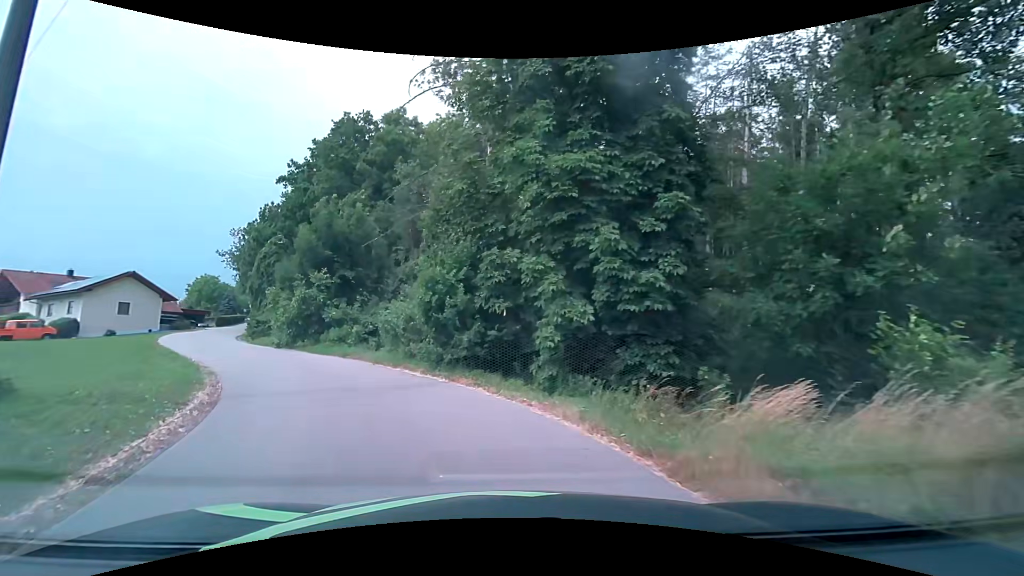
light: Day
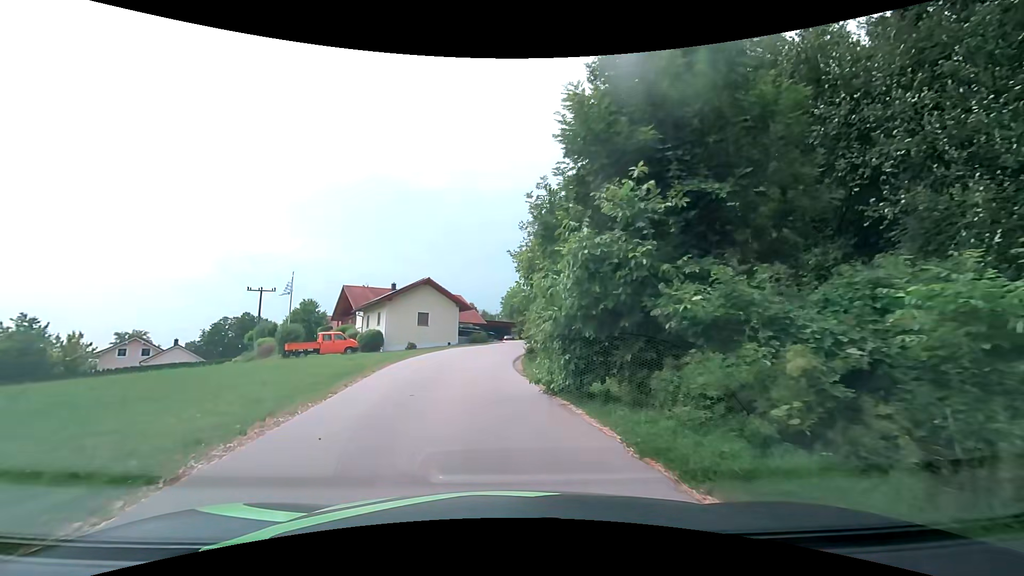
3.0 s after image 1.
(-5.5, +17.1) m; -34°
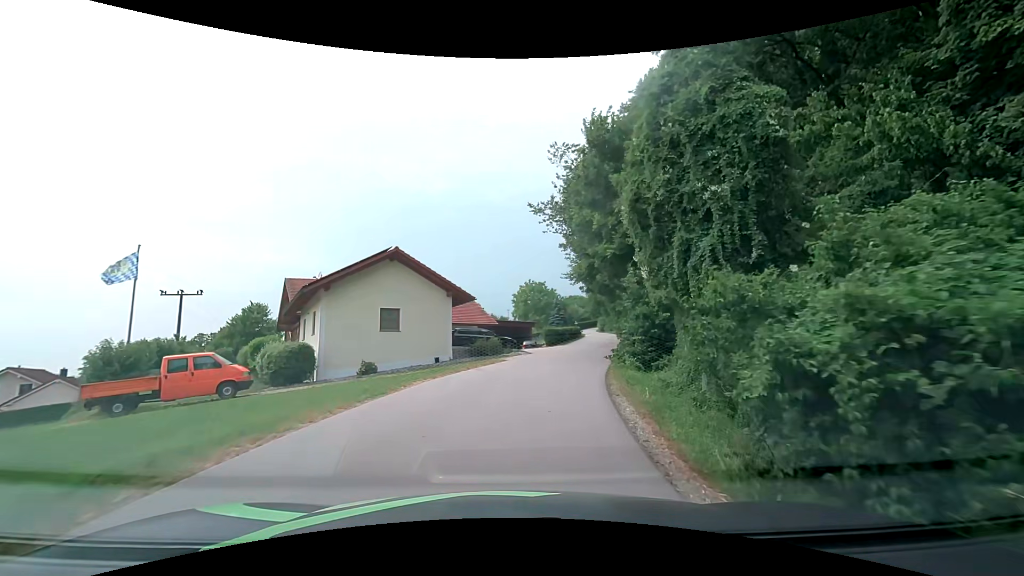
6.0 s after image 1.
(-1.1, +19.8) m; -1°
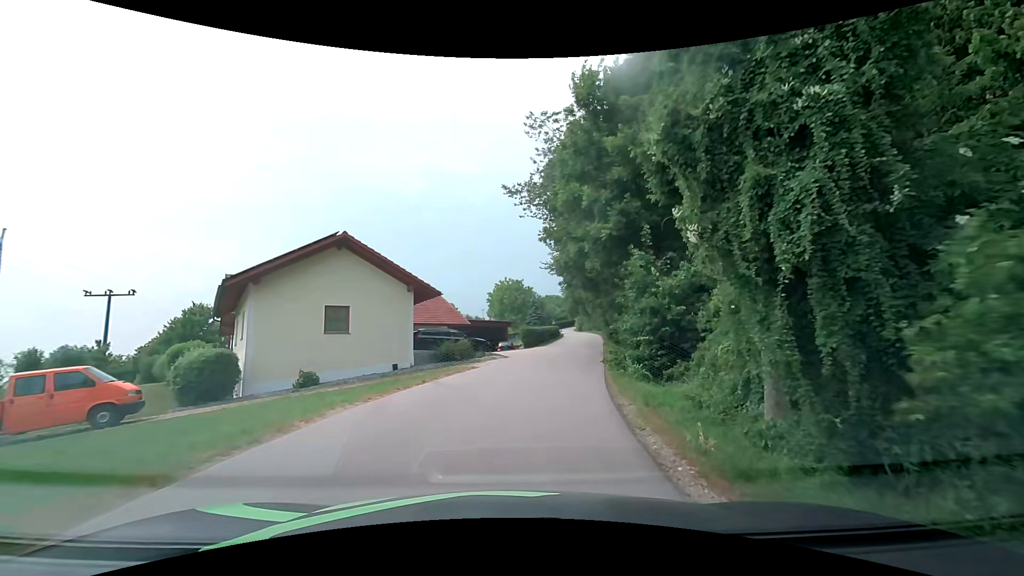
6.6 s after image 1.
(+0.1, +4.3) m; +4°
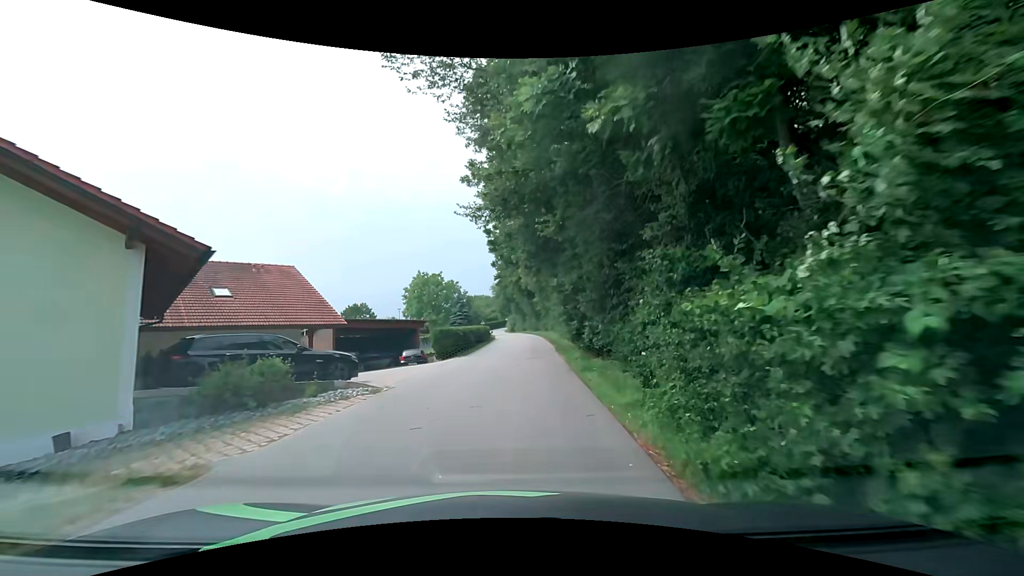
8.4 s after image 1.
(+0.8, +13.3) m; +7°
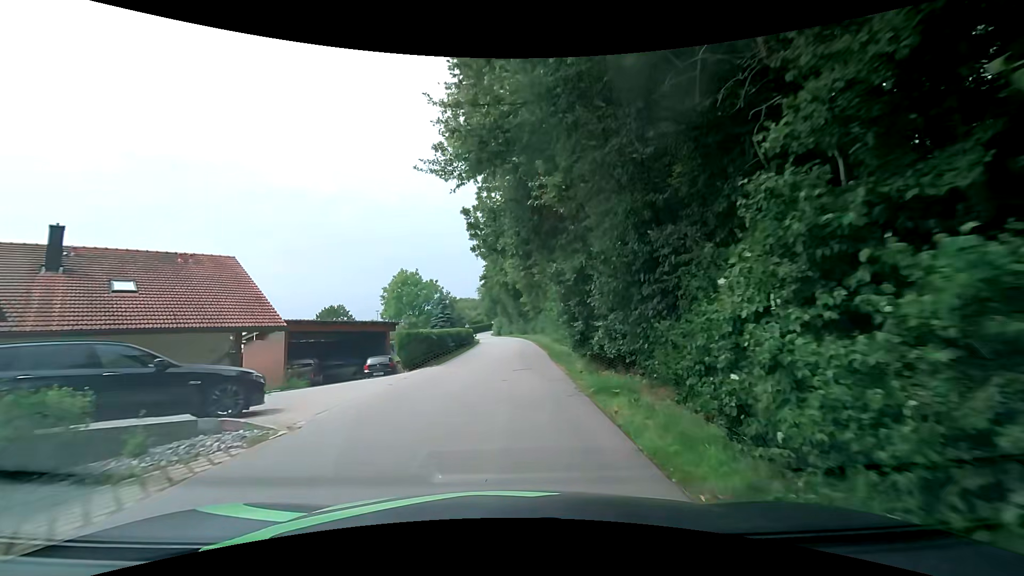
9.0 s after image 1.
(+0.1, +4.7) m; +2°
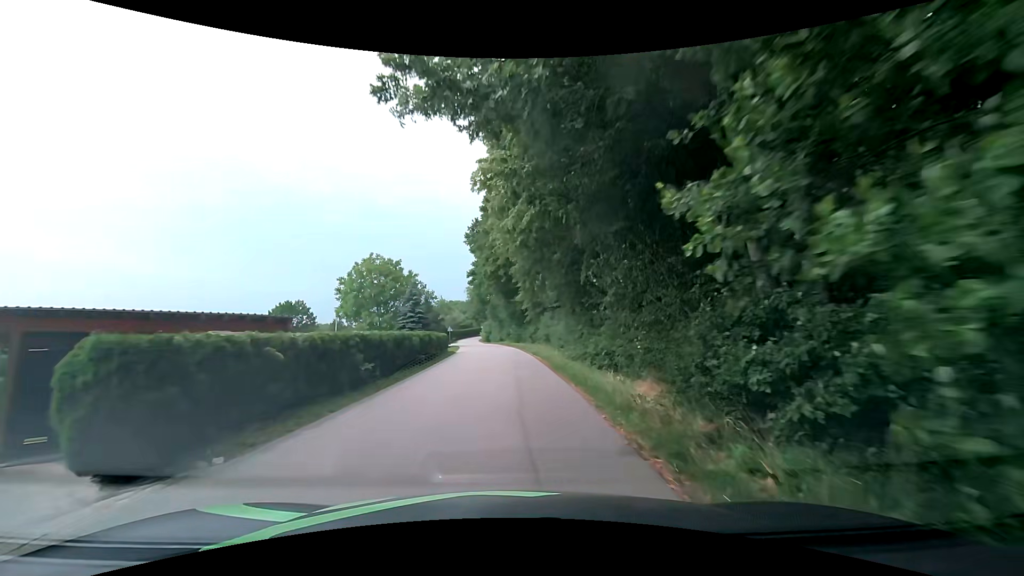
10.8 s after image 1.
(+0.2, +14.3) m; 0°
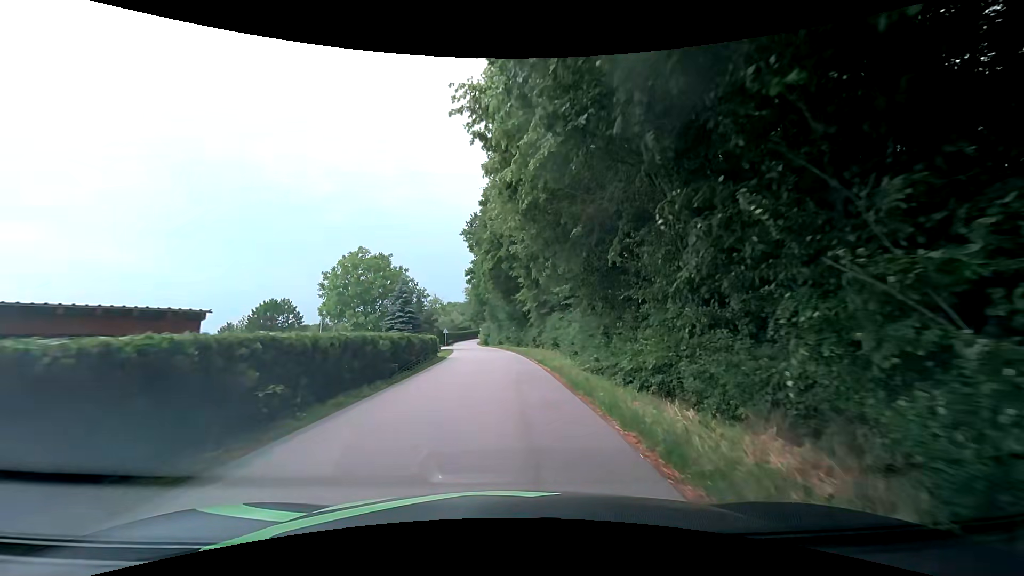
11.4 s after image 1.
(+0.1, +4.8) m; +1°
(0, +10) (0, +20) (0, +30) (-1, +40) (-2, +50) (-3, +60) (-4, +70) (-5, +80) (-5, +90) (-6, +100) m
